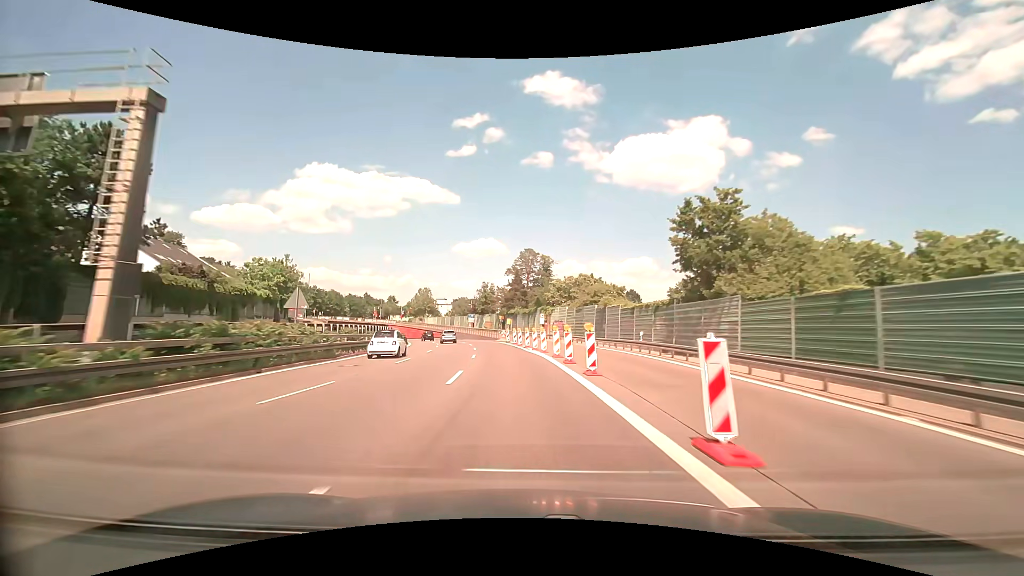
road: trunk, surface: asphalt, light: Day
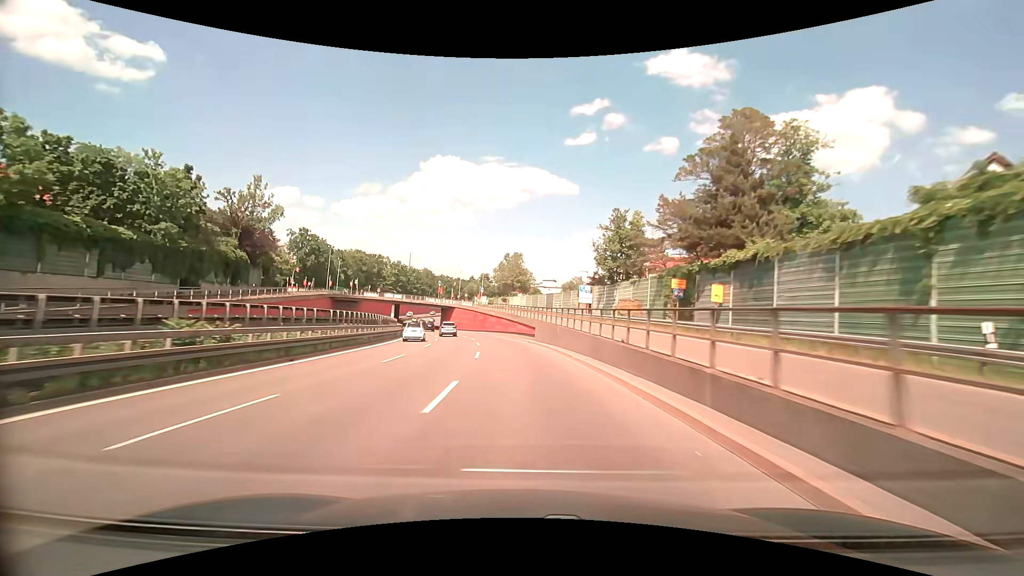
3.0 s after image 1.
(-6.7, +65.2) m; -13°
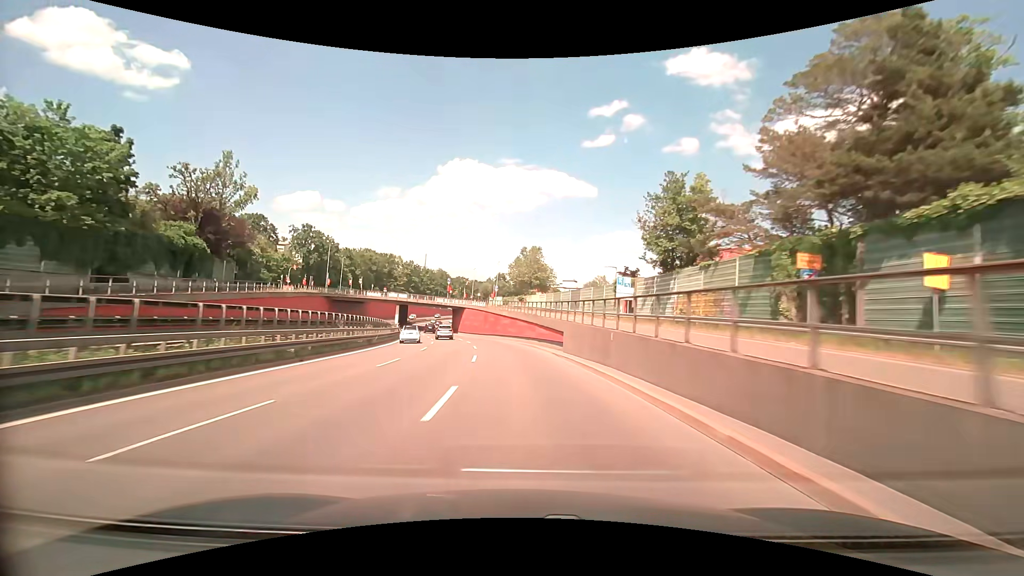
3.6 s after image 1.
(-0.2, +12.6) m; -2°
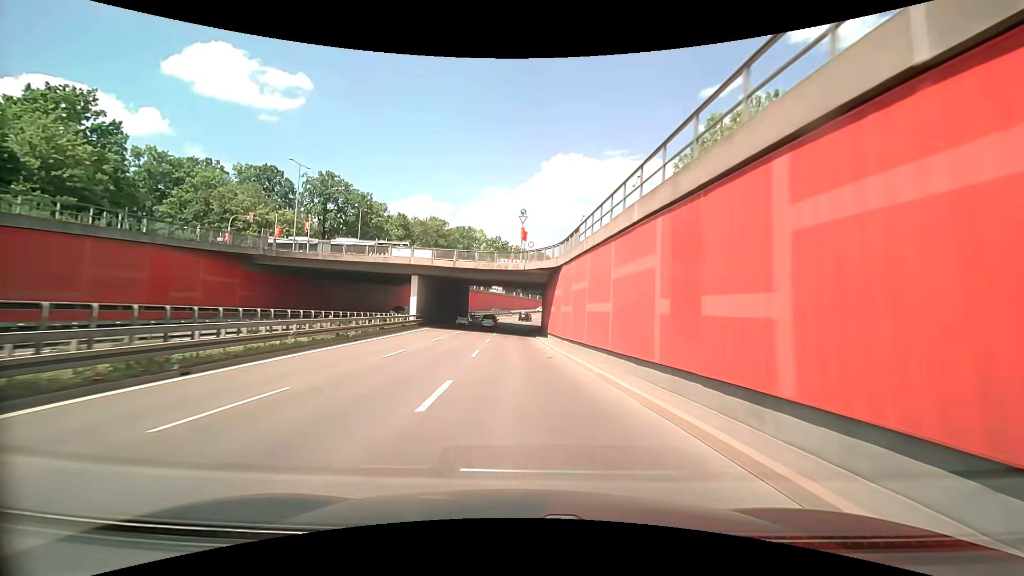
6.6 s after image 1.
(-6.2, +59.9) m; -12°
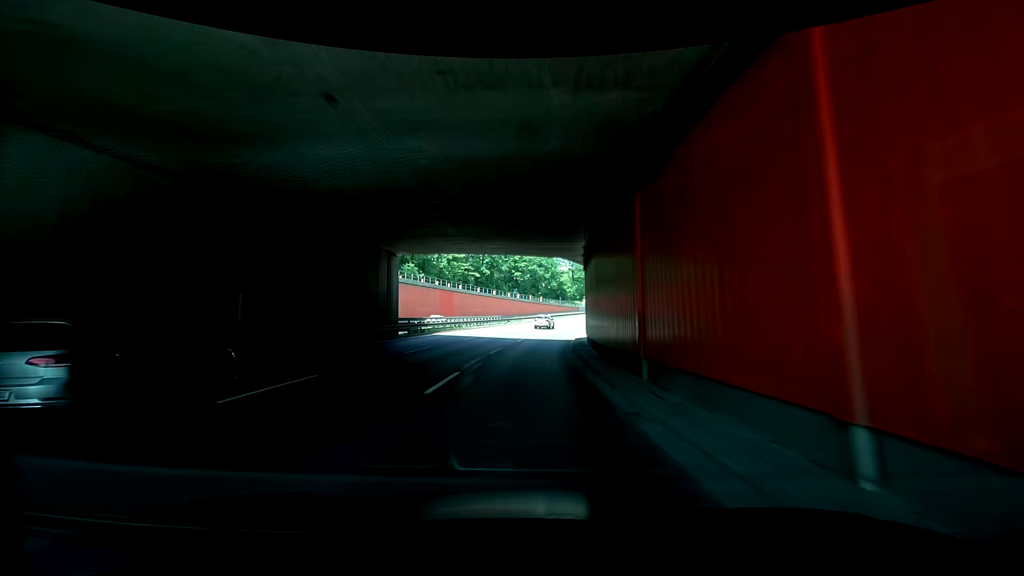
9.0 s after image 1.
(-1.4, +46.2) m; -2°
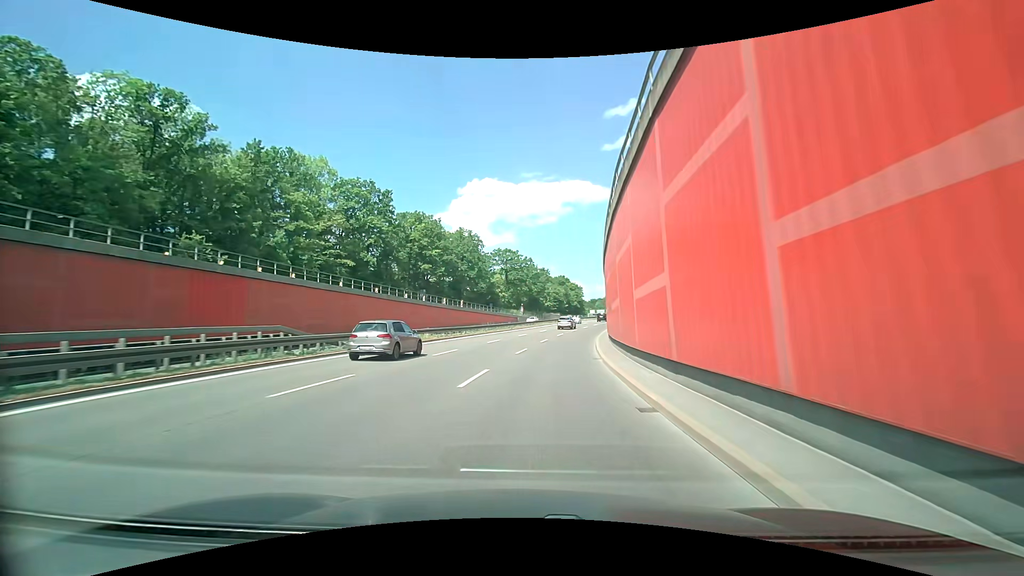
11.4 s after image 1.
(+1.4, +46.3) m; +9°
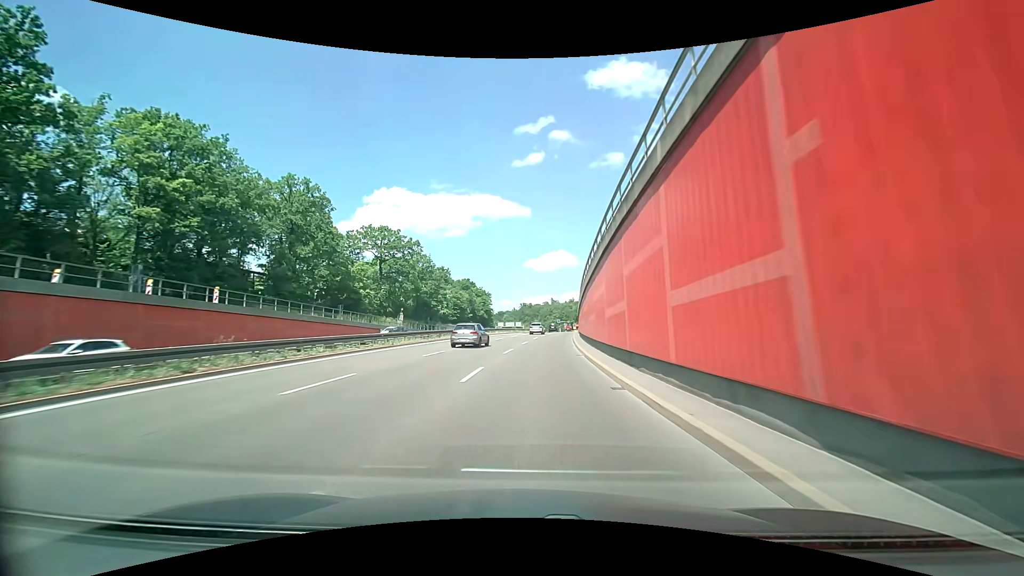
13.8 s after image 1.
(+5.0, +46.1) m; +11°
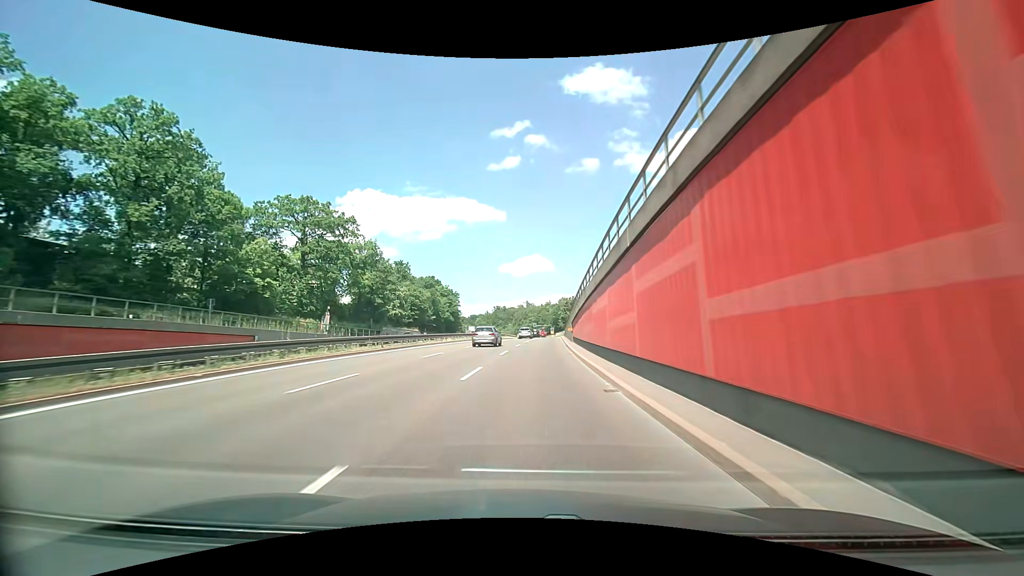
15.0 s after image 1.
(+0.7, +23.1) m; +4°
(0, +10) (0, +20) (+1, +30) (+1, +40) (+2, +50) (+2, +60) (+3, +70) (+3, +80) (+4, +90) (+4, +100) m
